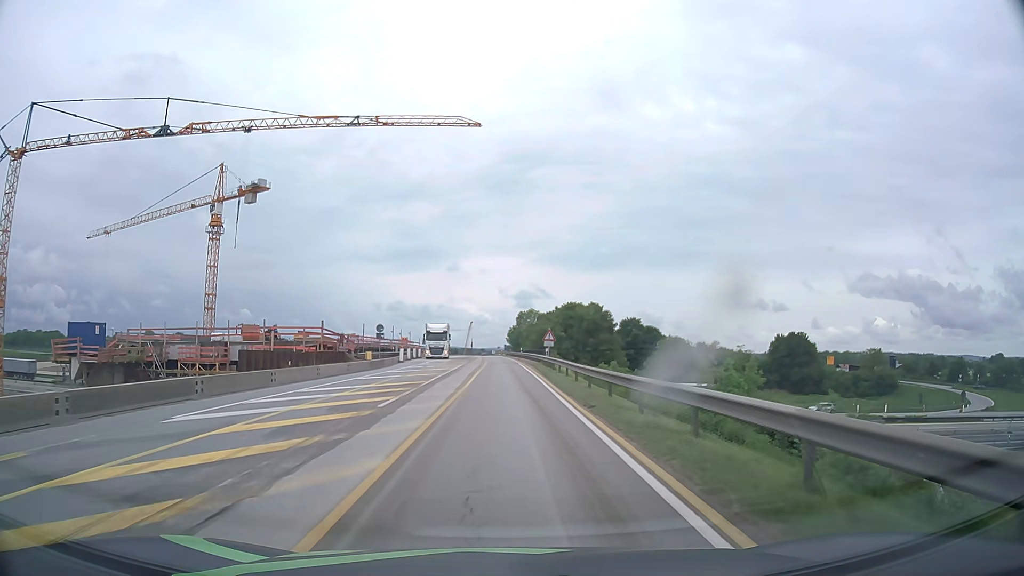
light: Day
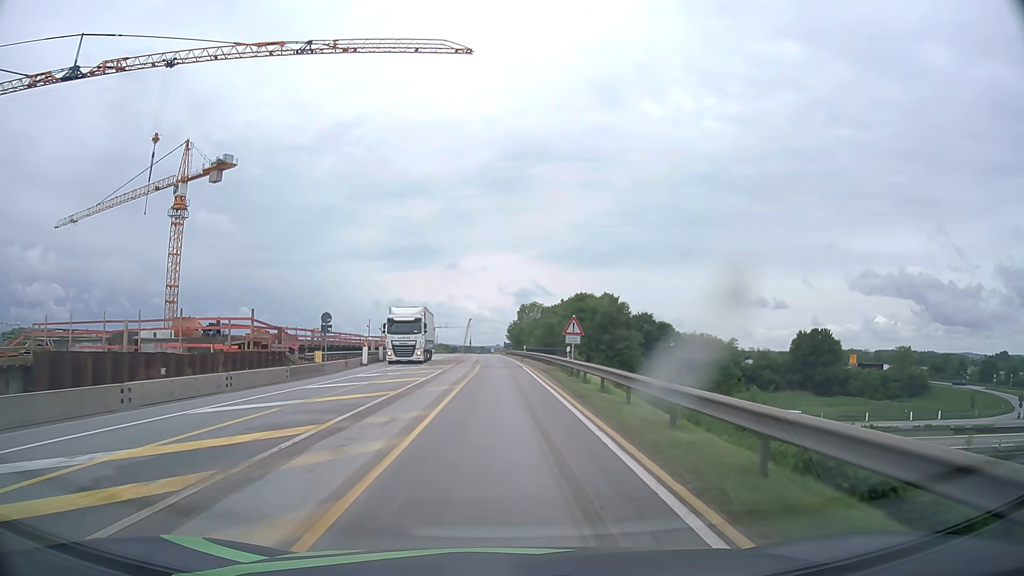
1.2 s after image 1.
(0.0, +15.3) m; 0°
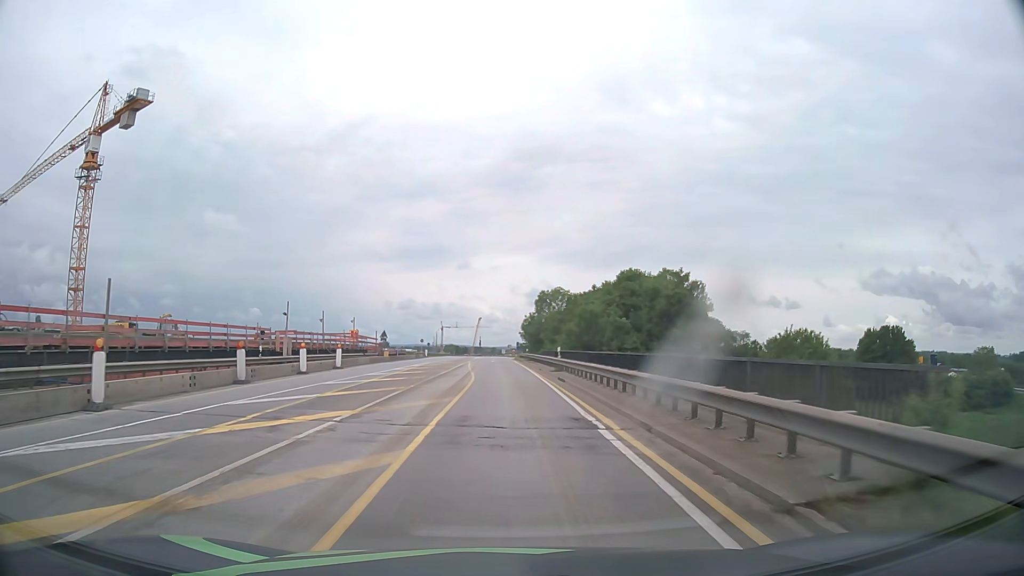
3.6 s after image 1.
(-0.2, +30.7) m; -1°
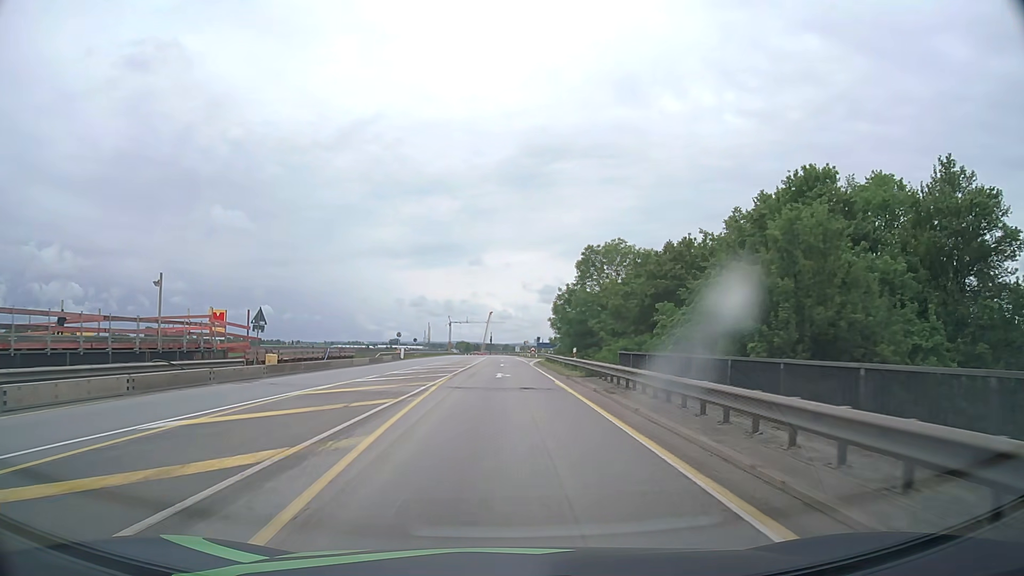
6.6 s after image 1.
(-0.6, +38.2) m; -1°
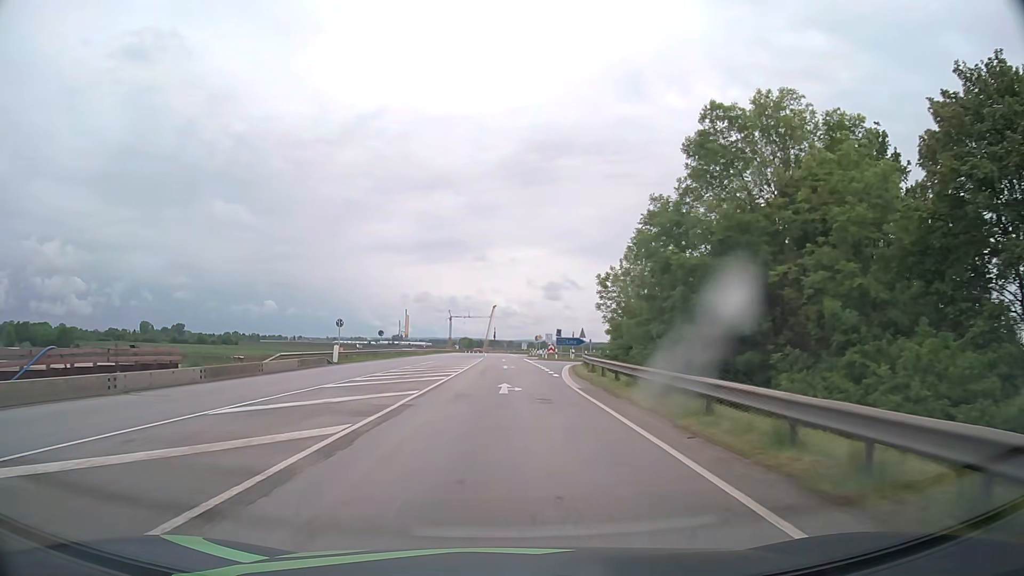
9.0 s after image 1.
(-0.1, +30.7) m; 0°
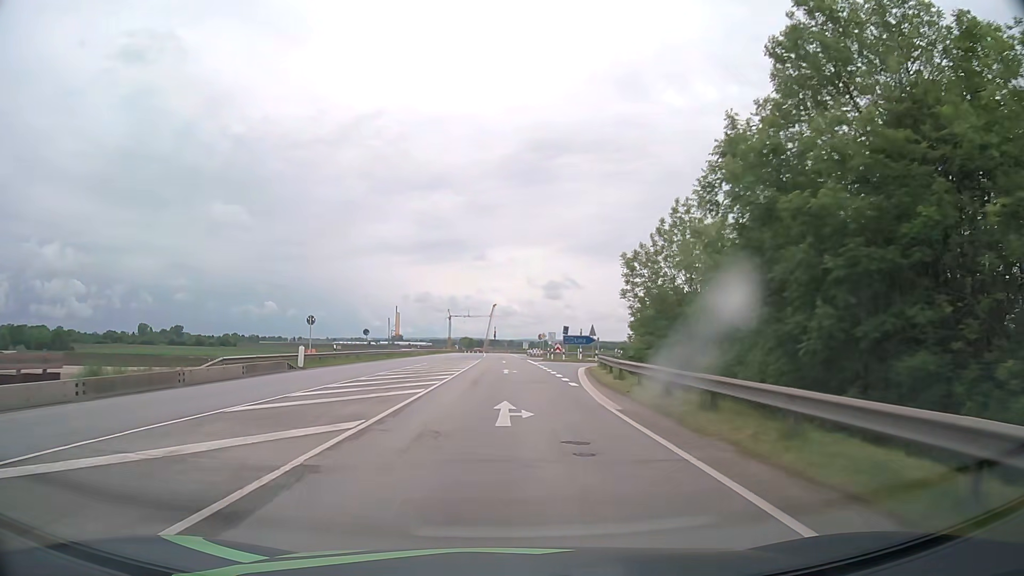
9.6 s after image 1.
(0.0, +7.7) m; 0°
